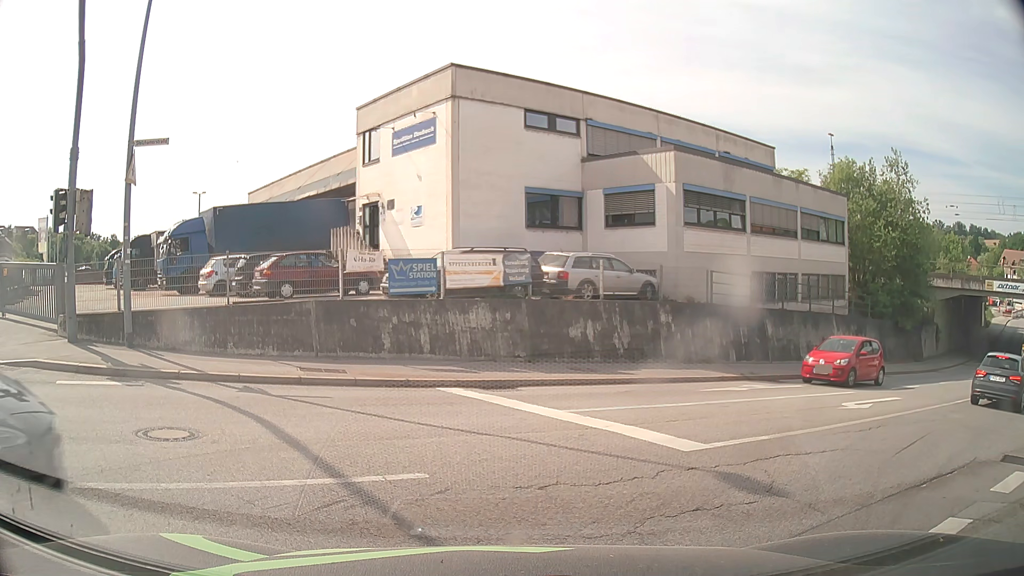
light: Day
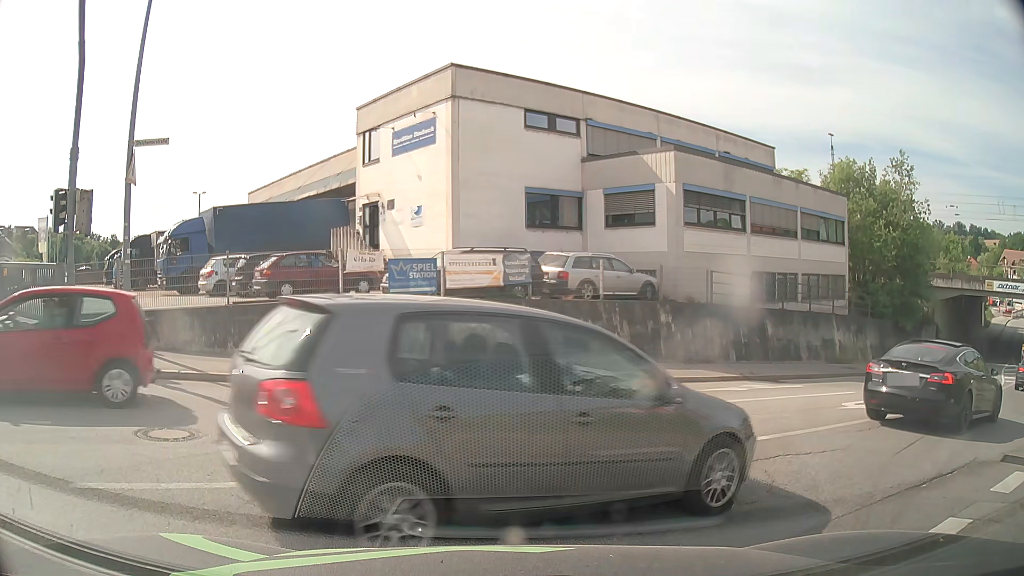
(0.0, 0.0) m; 0°
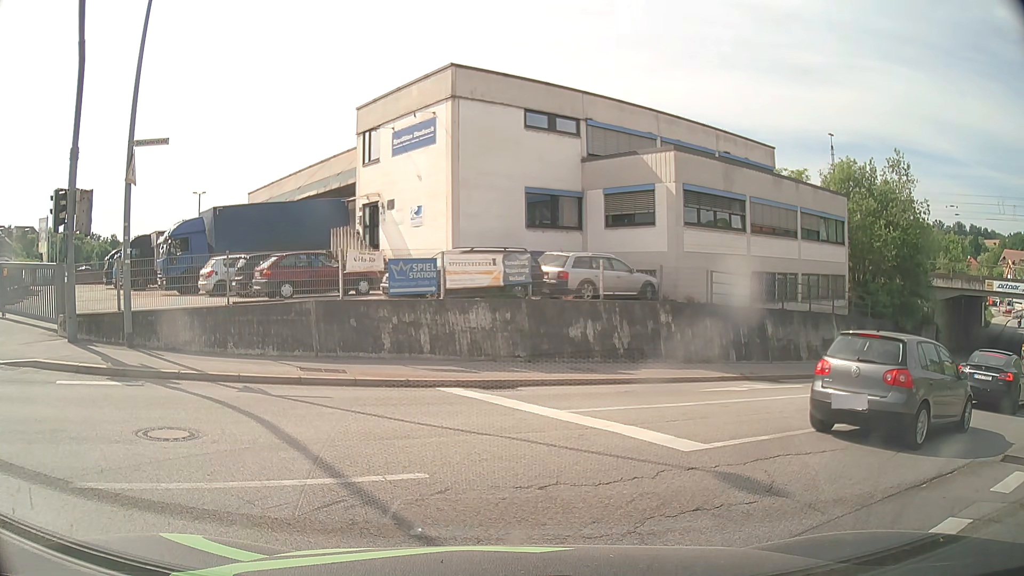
(0.0, 0.0) m; 0°
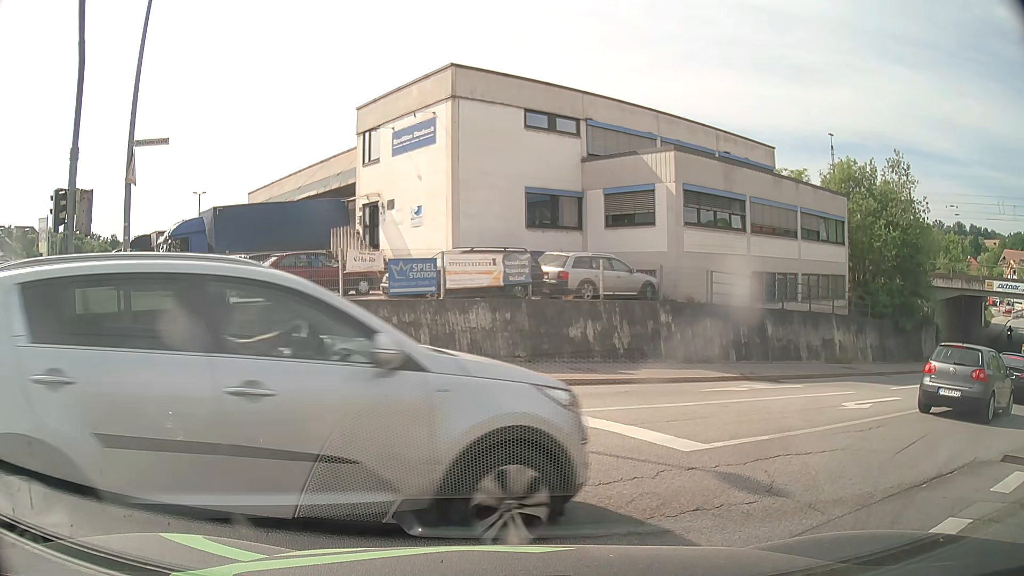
(0.0, 0.0) m; 0°
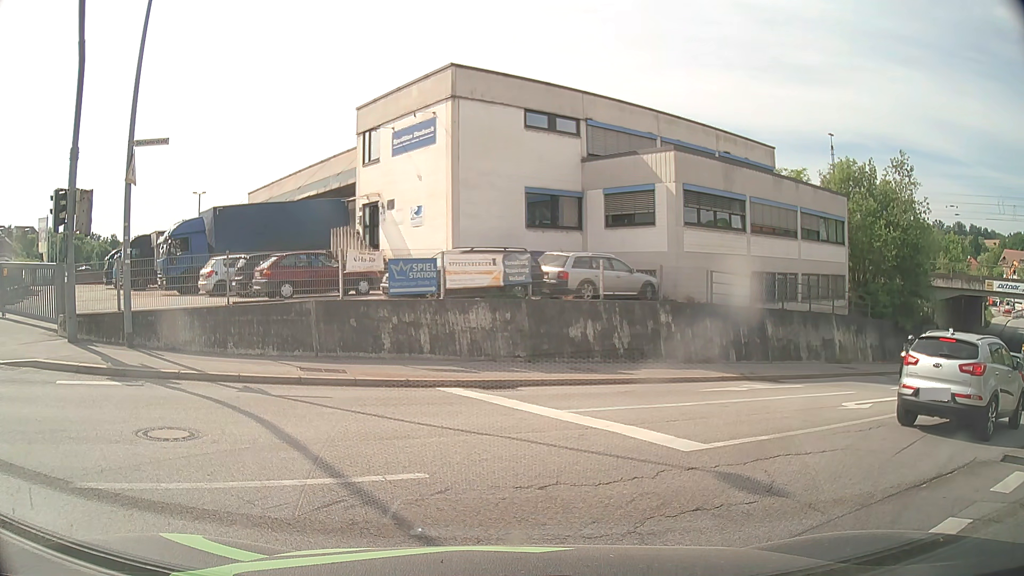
(0.0, 0.0) m; 0°
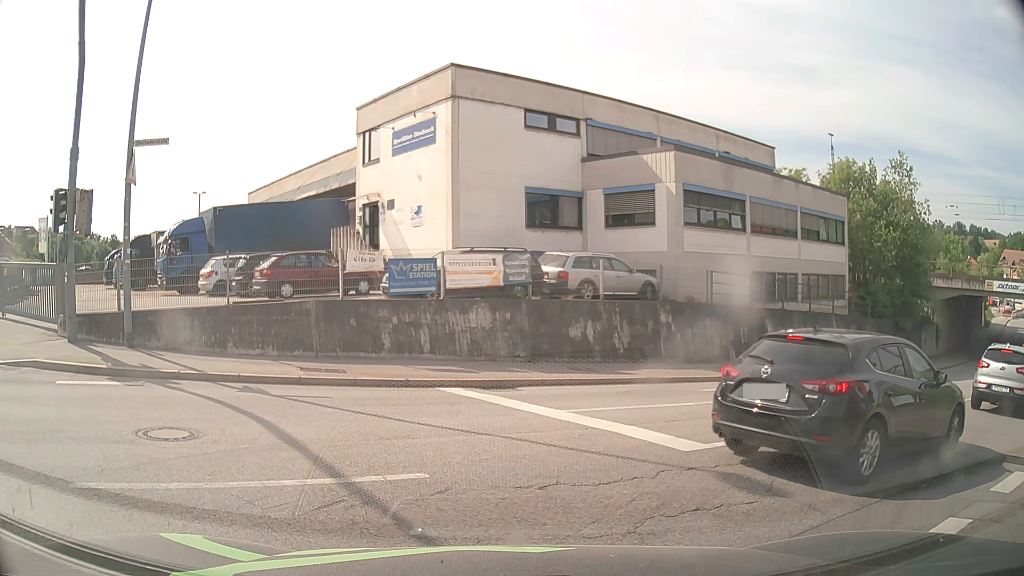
(0.0, 0.0) m; 0°
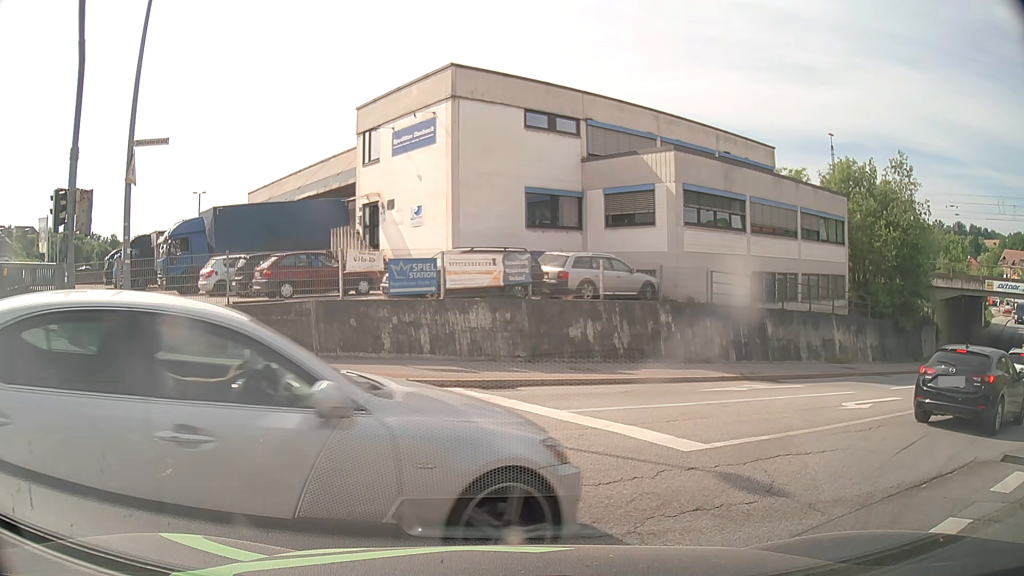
(0.0, 0.0) m; 0°
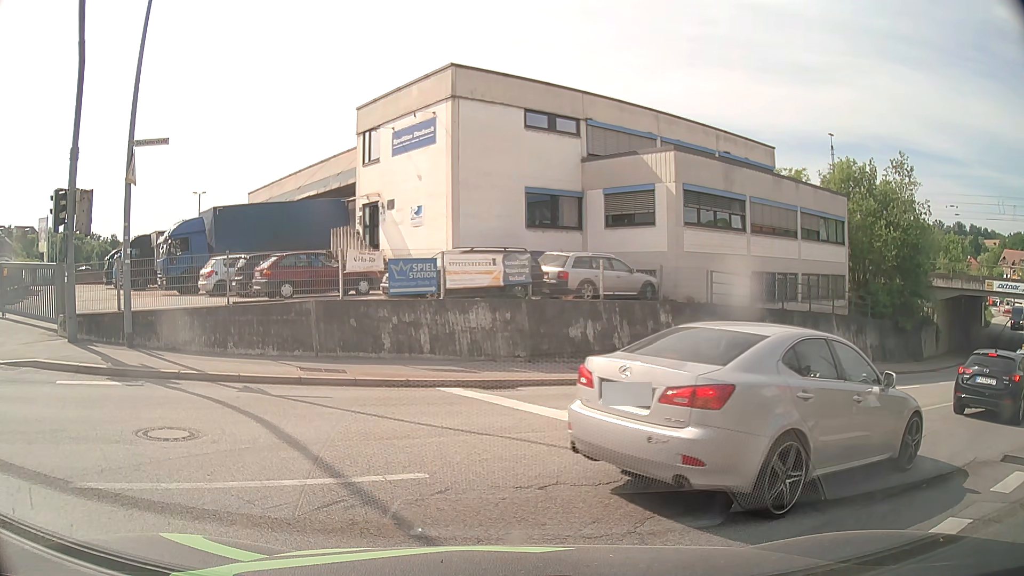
(0.0, 0.0) m; 0°
